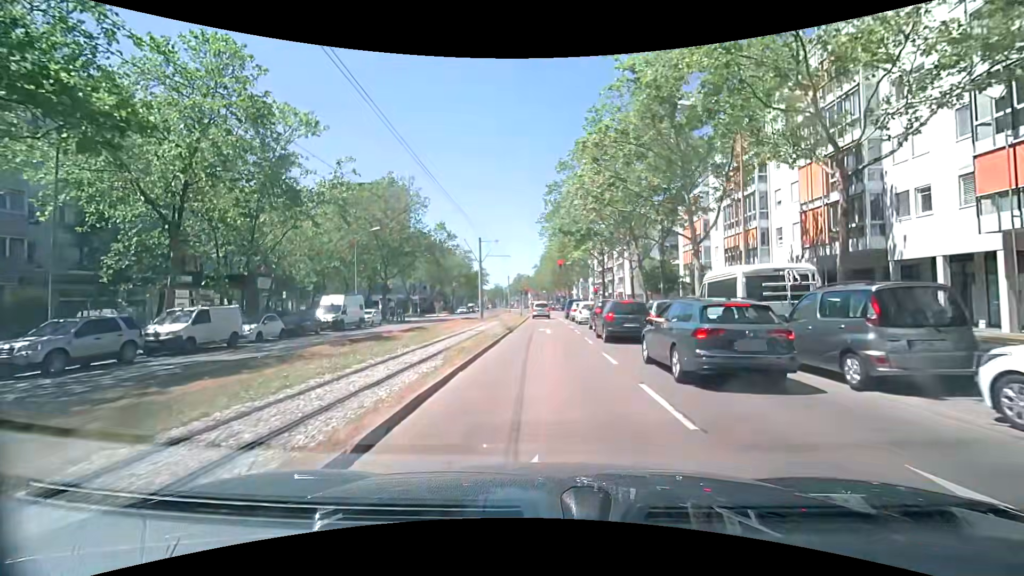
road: tertiary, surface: asphalt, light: Day
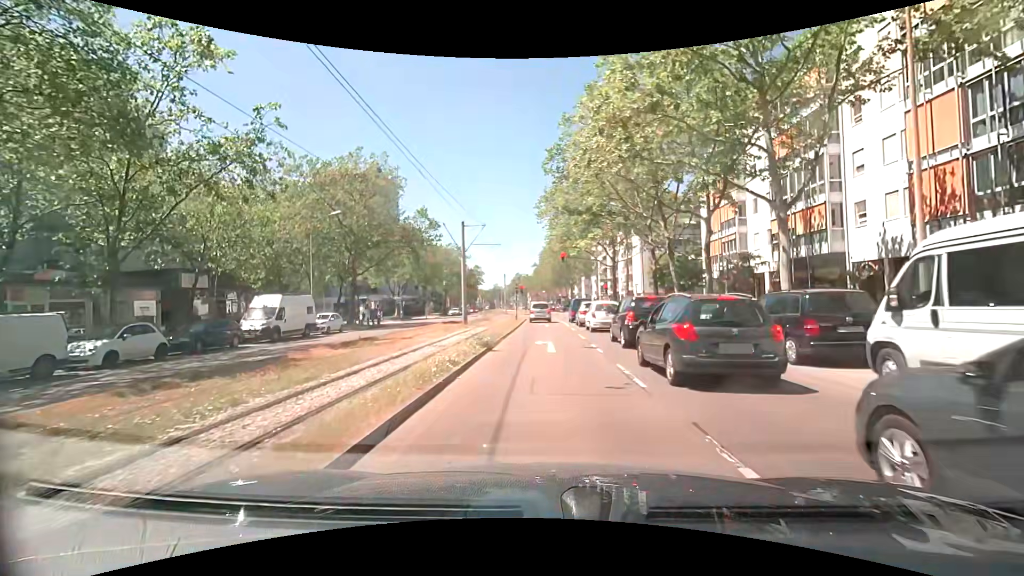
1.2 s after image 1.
(0.0, +9.1) m; 0°
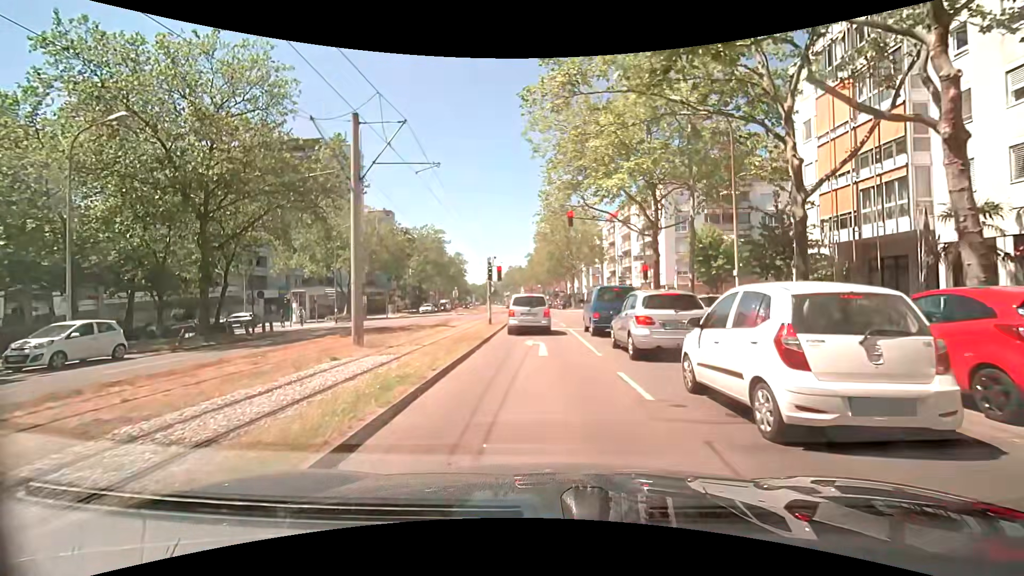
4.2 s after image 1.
(+0.2, +19.4) m; +2°
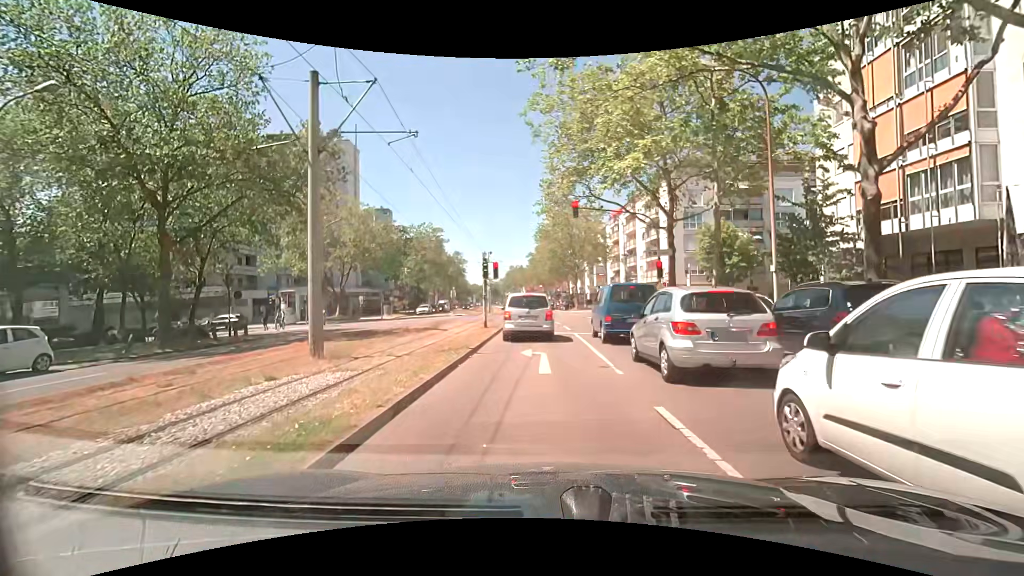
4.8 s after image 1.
(-0.1, +2.9) m; -1°
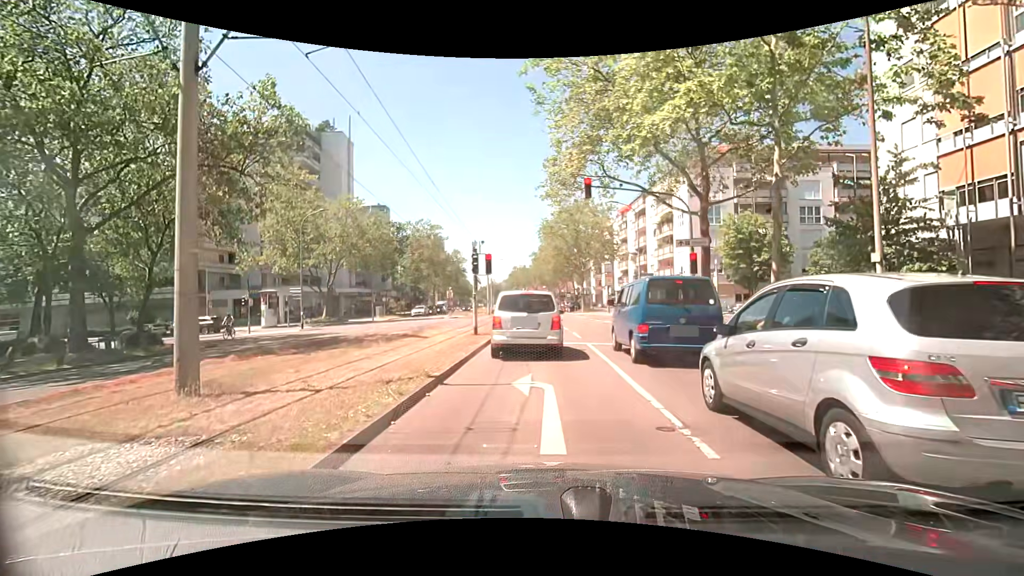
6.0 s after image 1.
(0.0, +4.6) m; -2°
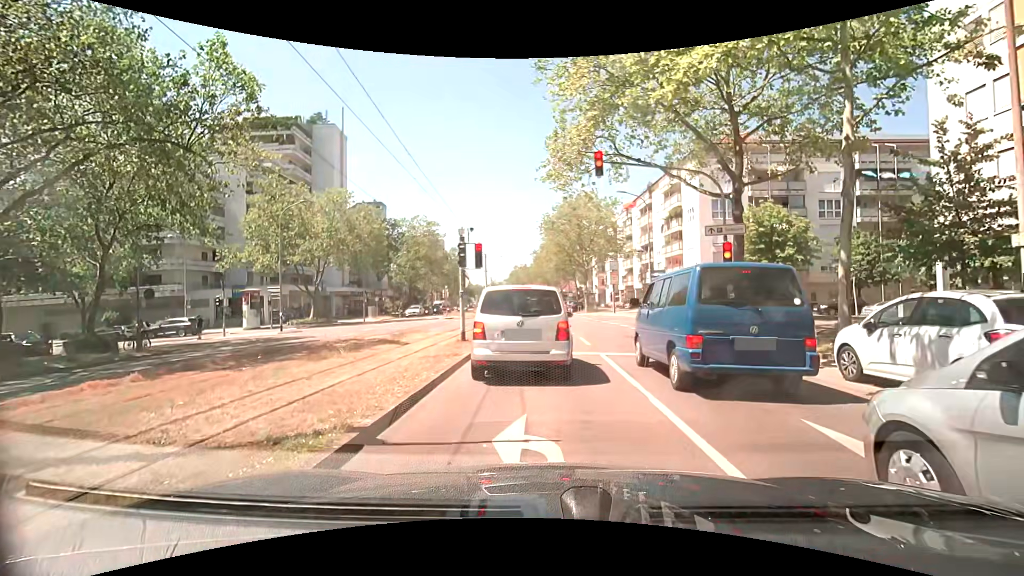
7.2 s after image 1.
(+0.1, +3.3) m; -1°
